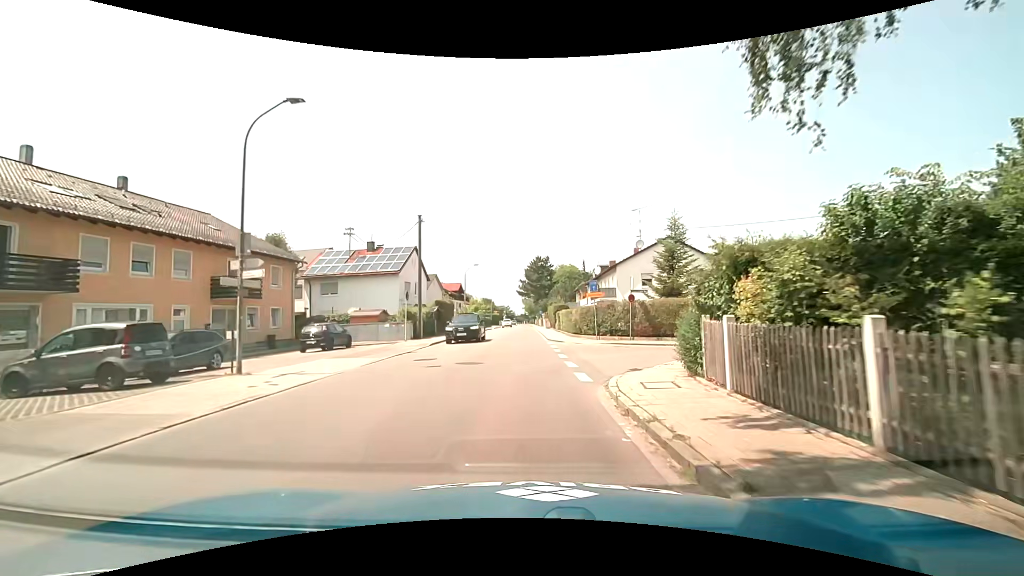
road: tertiary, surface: asphalt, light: Day
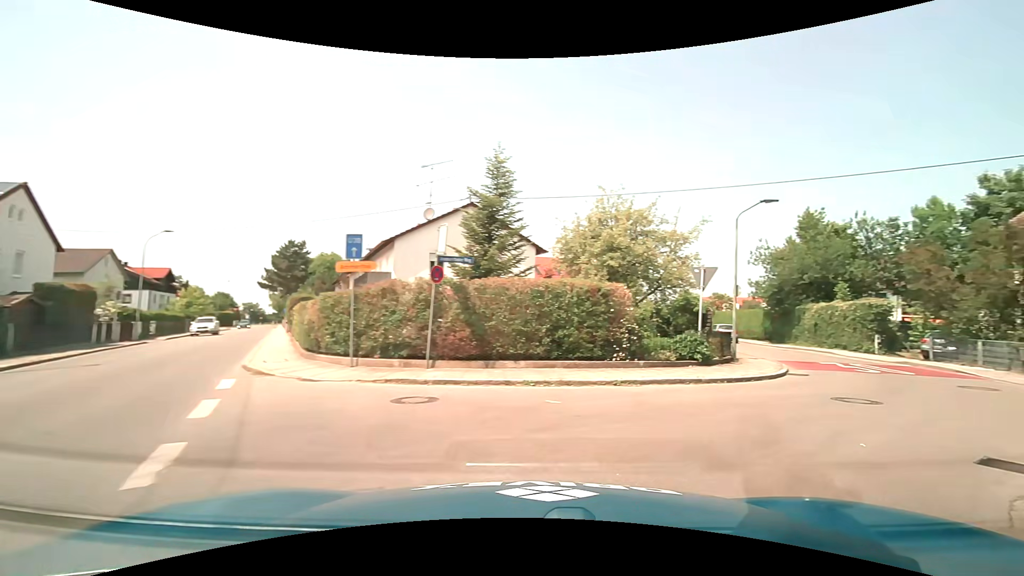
(+1.2, +14.5) m; +26°
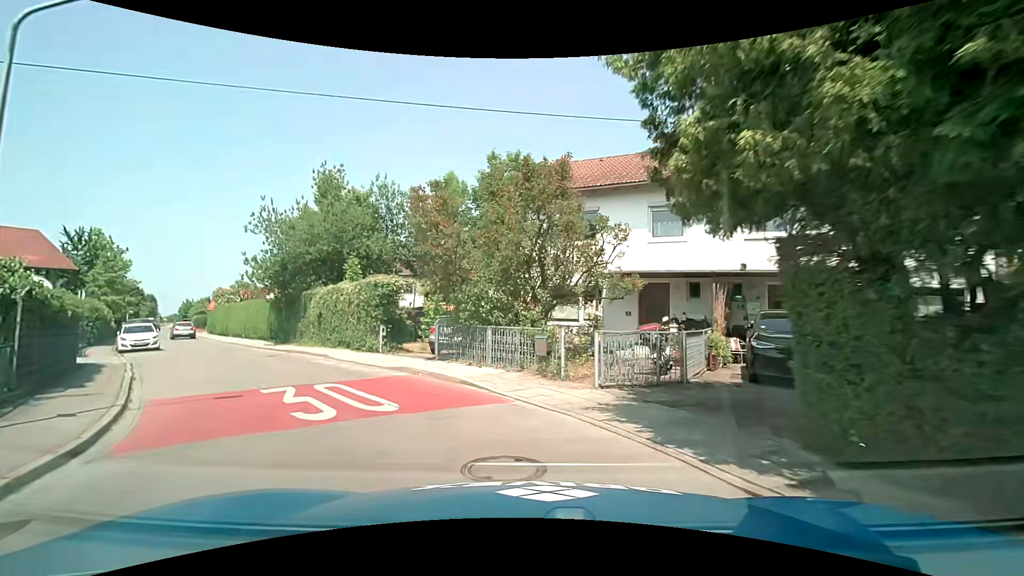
(+6.5, +10.4) m; +46°
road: residential
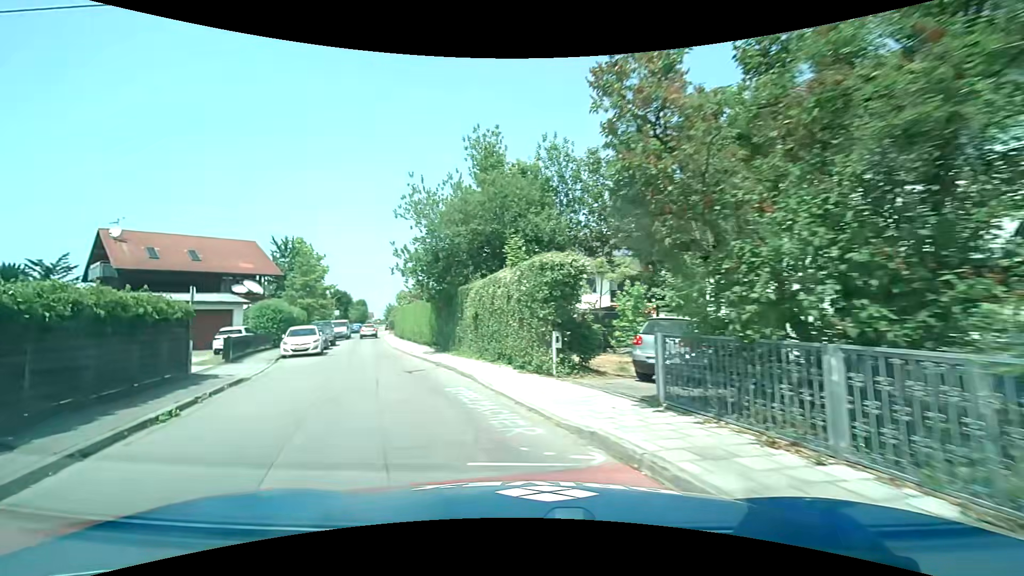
(-1.2, +7.4) m; -21°
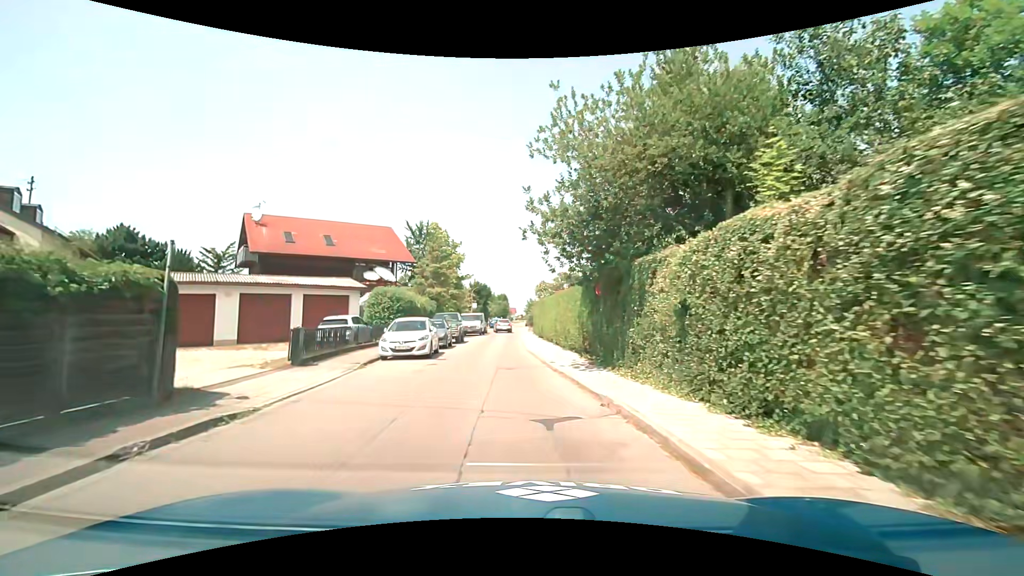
(-1.3, +8.0) m; -16°
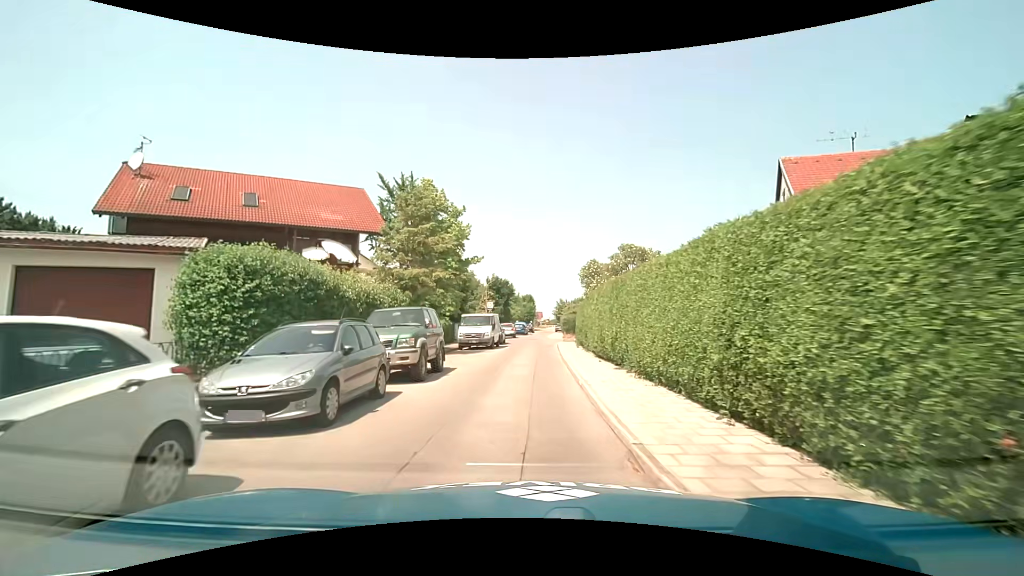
(-0.7, +17.0) m; -4°
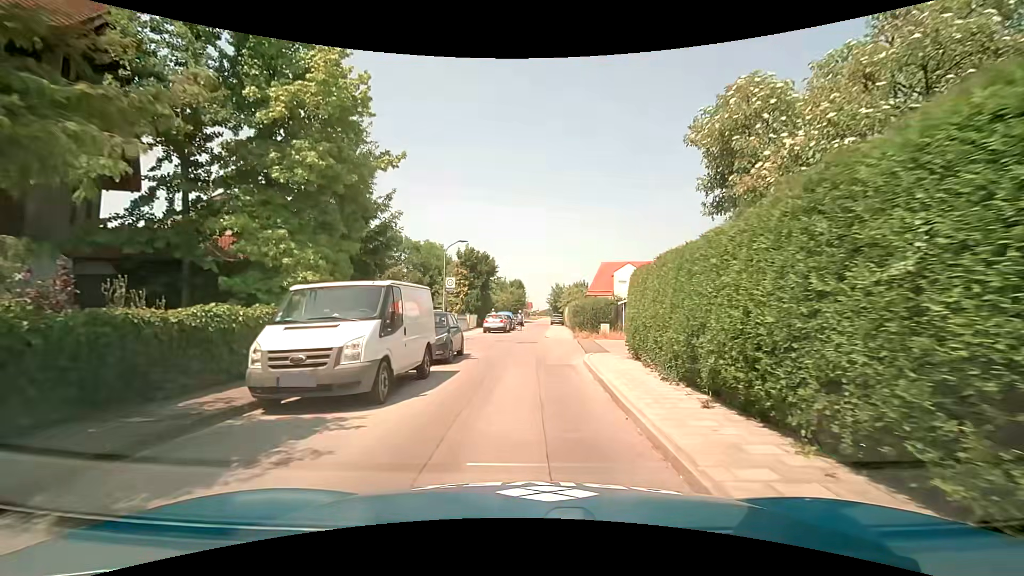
(+0.4, +19.5) m; +2°
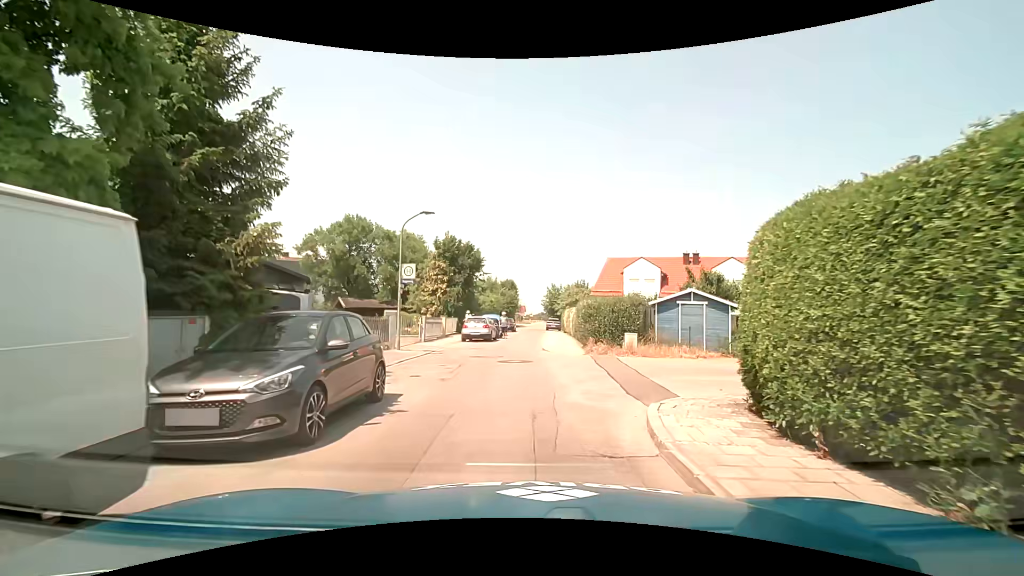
(0.0, +8.4) m; 0°
(0, +10) (0, +20) (0, +30) (0, +40) (0, +50) (0, +60) (0, +70) (0, +80) (+1, +90) (+2, +100) m
